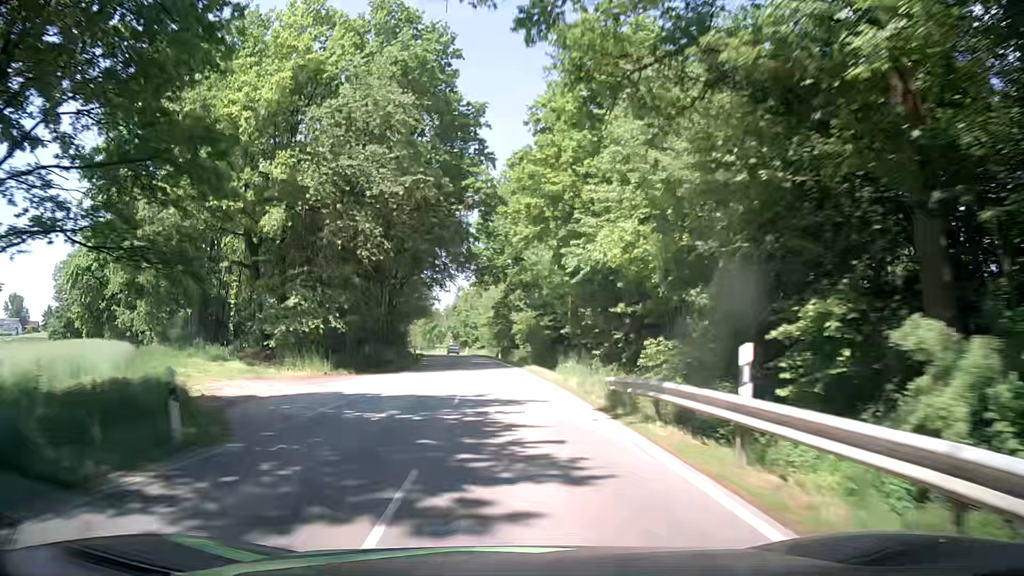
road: tertiary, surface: asphalt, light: Day
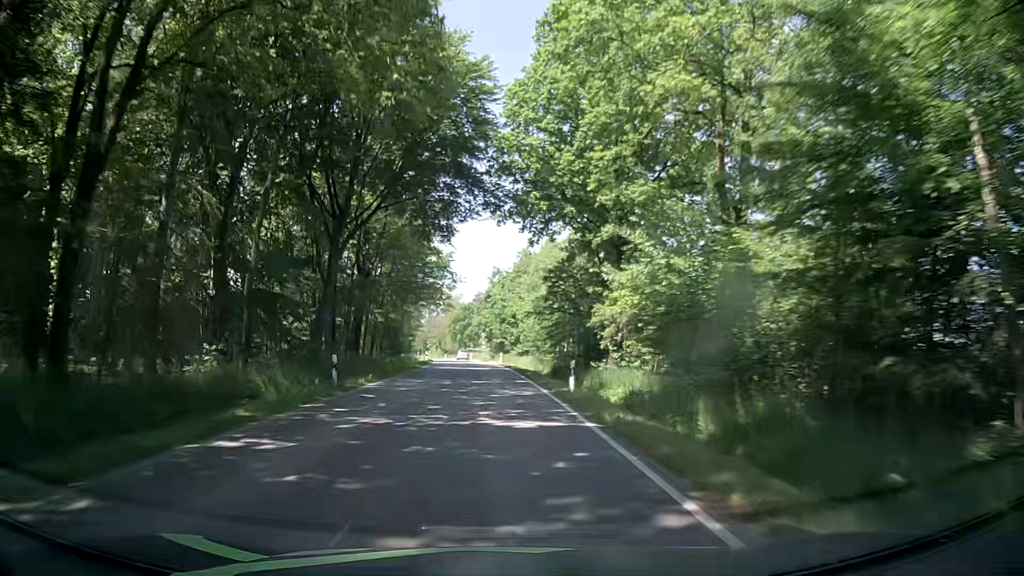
(-1.0, +36.6) m; -3°
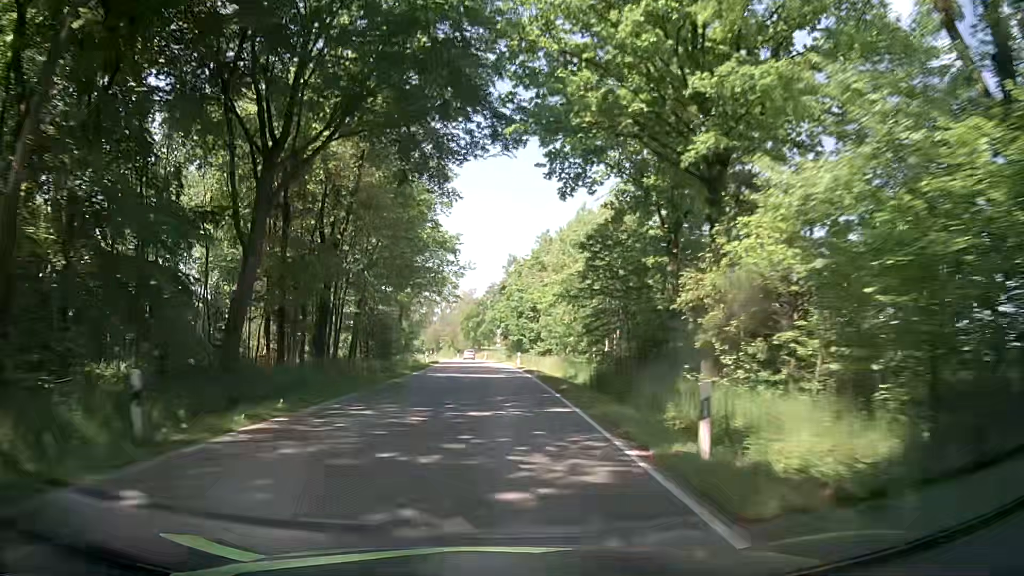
(-0.2, +12.3) m; -1°
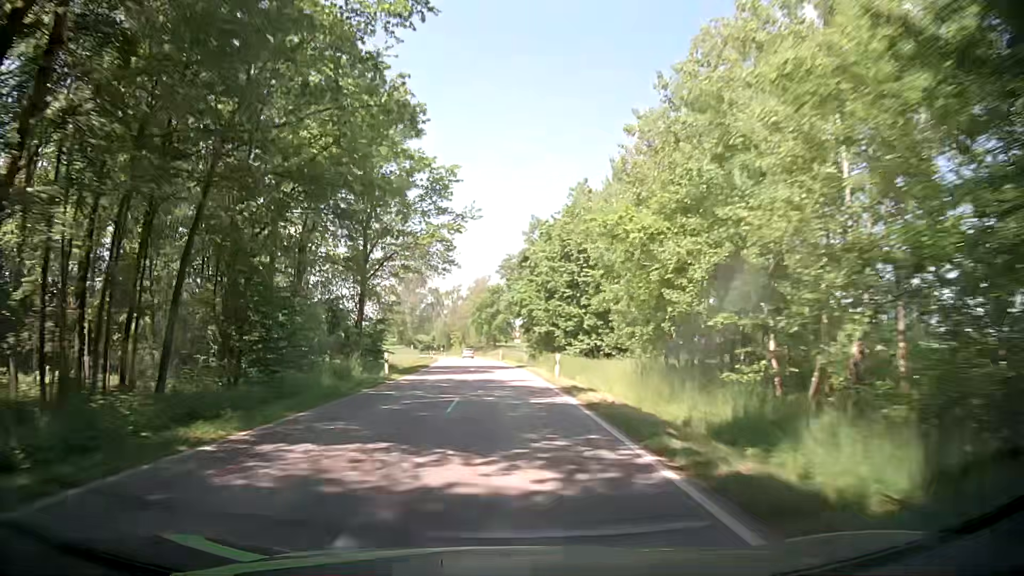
(-0.6, +24.6) m; -2°
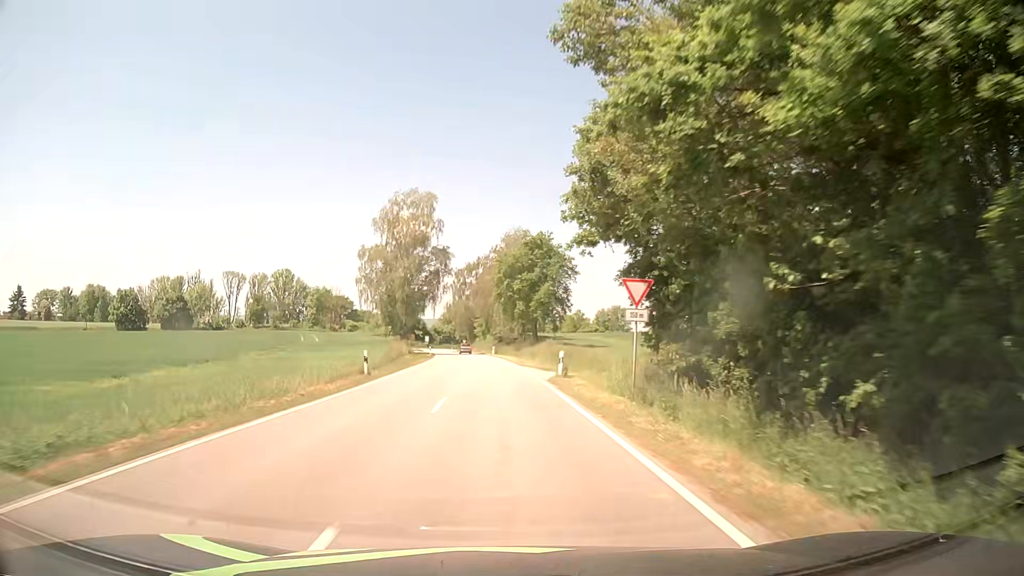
(-1.0, +48.2) m; -3°
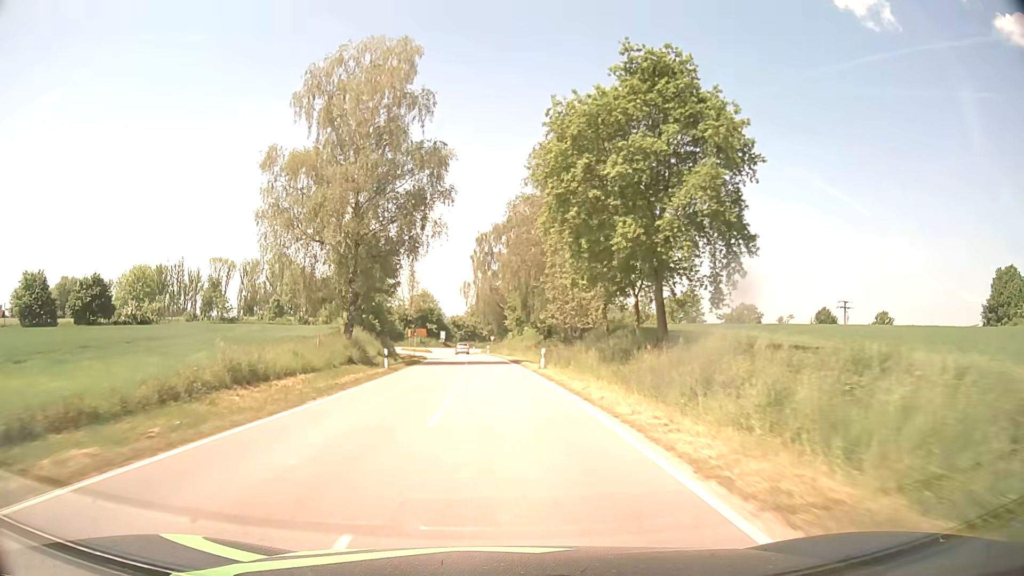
(-1.5, +46.2) m; -3°
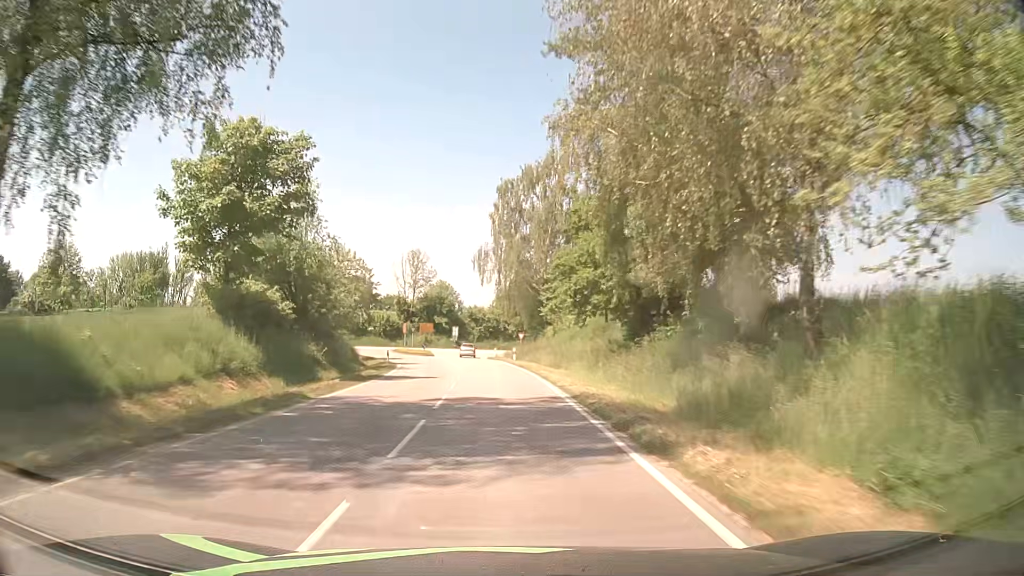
(-0.5, +33.1) m; -2°
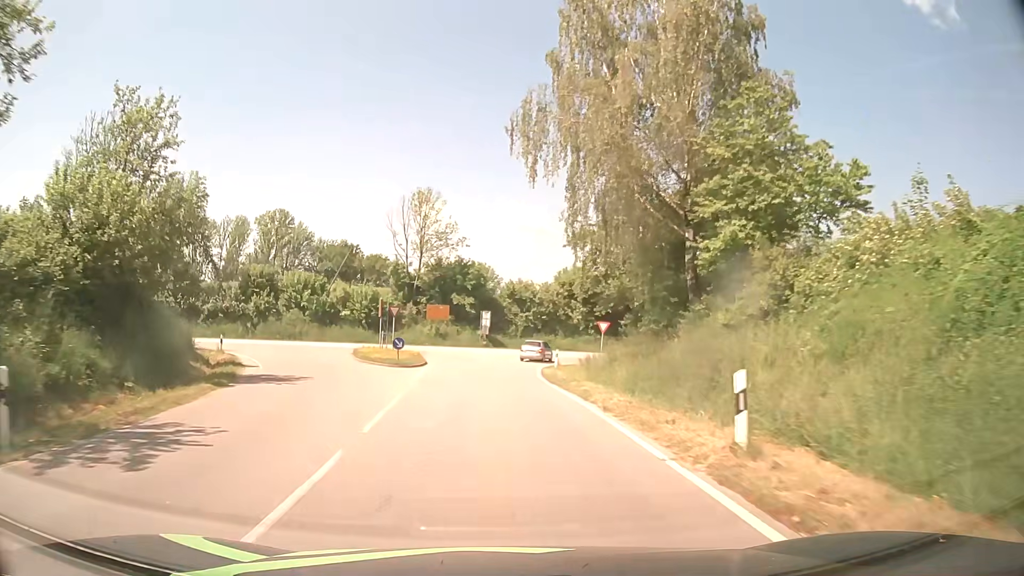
(-1.7, +39.7) m; -5°
(0, +10) (0, +20) (0, +30) (0, +40) (+3, +49) (+10, +57) (+18, +62) (+27, +66) (+37, +69) (+46, +73) m
